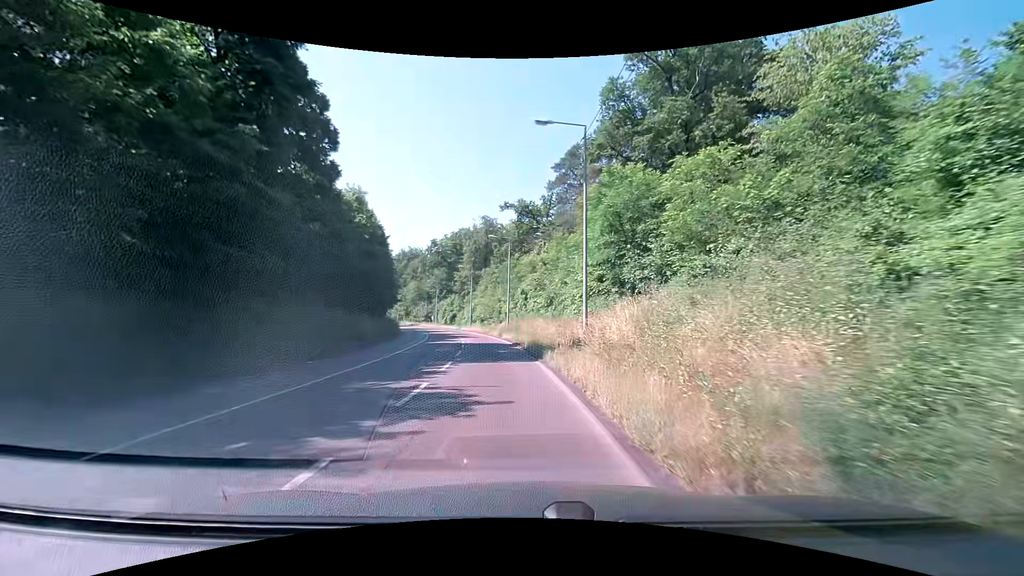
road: secondary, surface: asphalt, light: Day
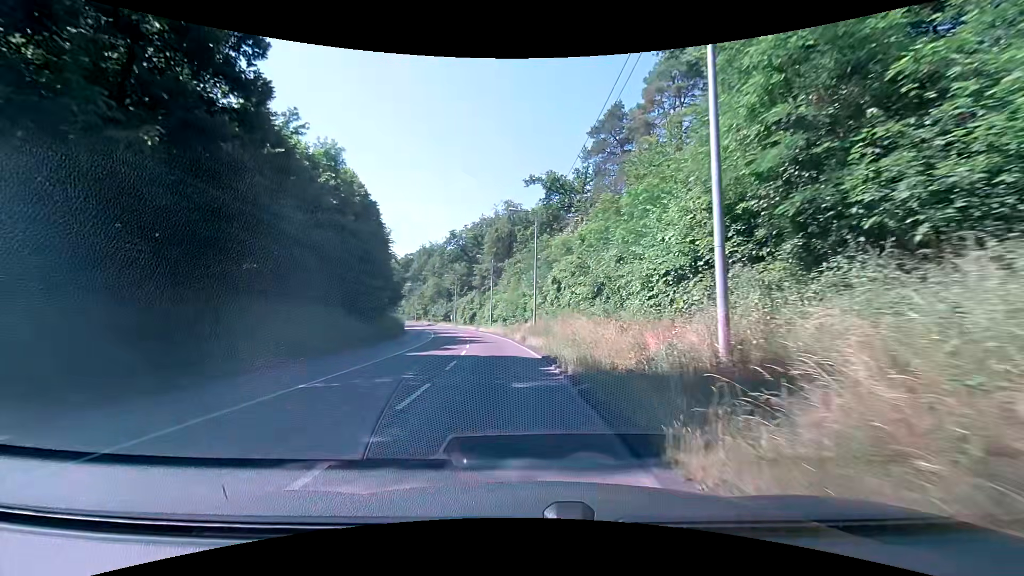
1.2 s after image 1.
(-0.3, +12.8) m; -3°
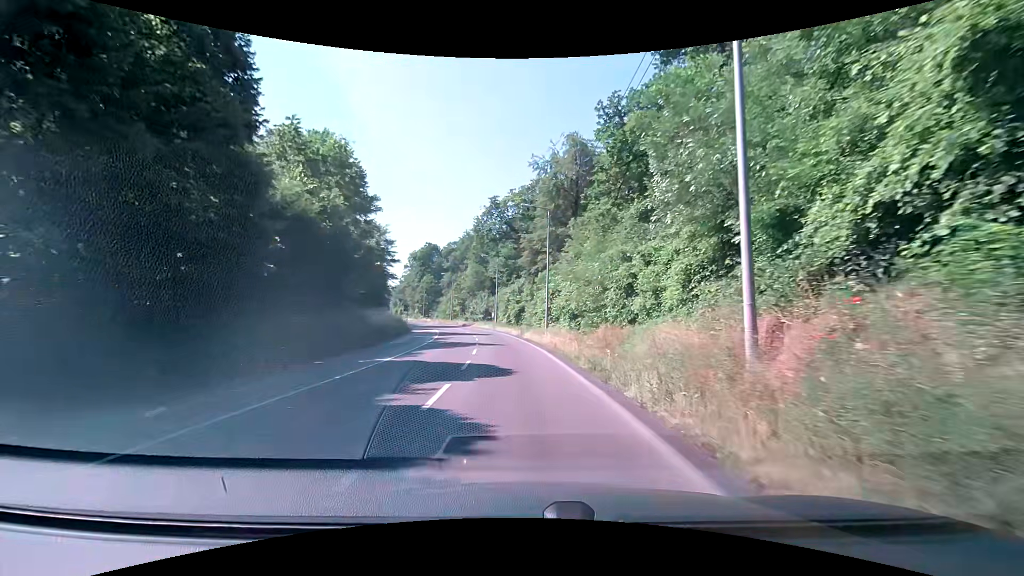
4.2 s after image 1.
(-1.9, +31.2) m; -6°
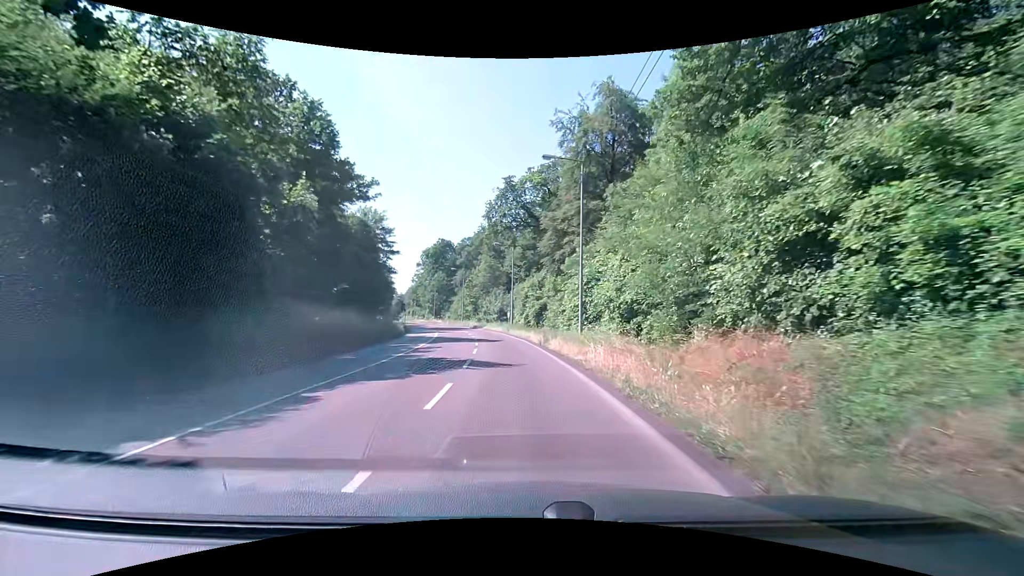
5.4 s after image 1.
(-0.3, +12.2) m; -3°
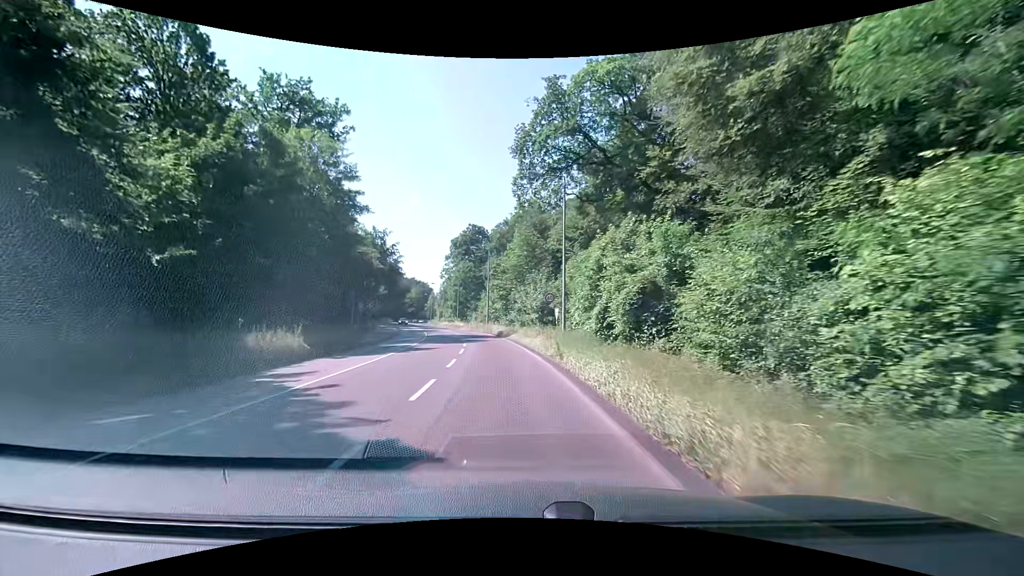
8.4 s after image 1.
(-1.2, +29.8) m; -5°
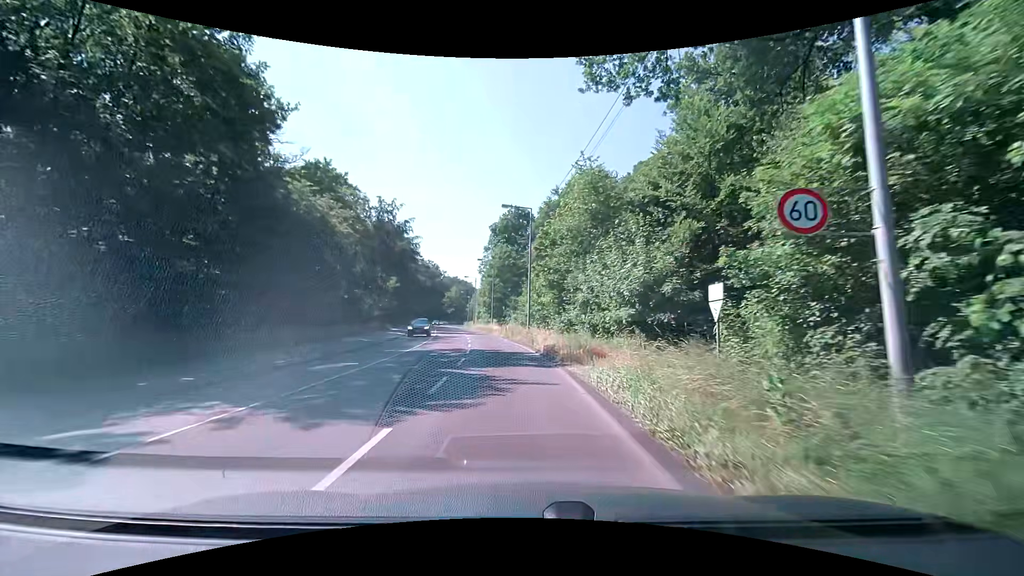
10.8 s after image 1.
(-1.3, +23.9) m; -6°
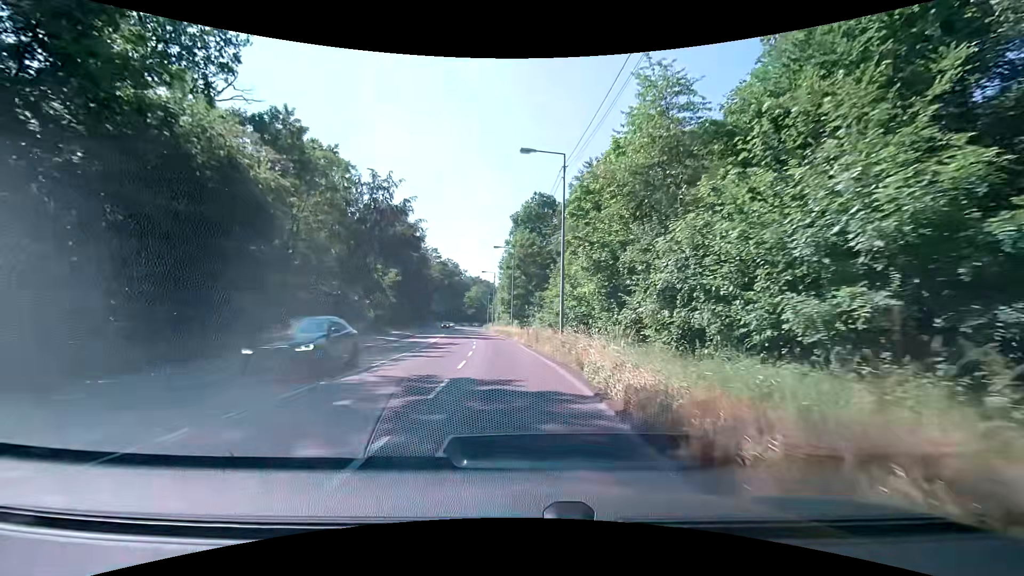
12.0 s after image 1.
(-0.3, +13.0) m; -3°
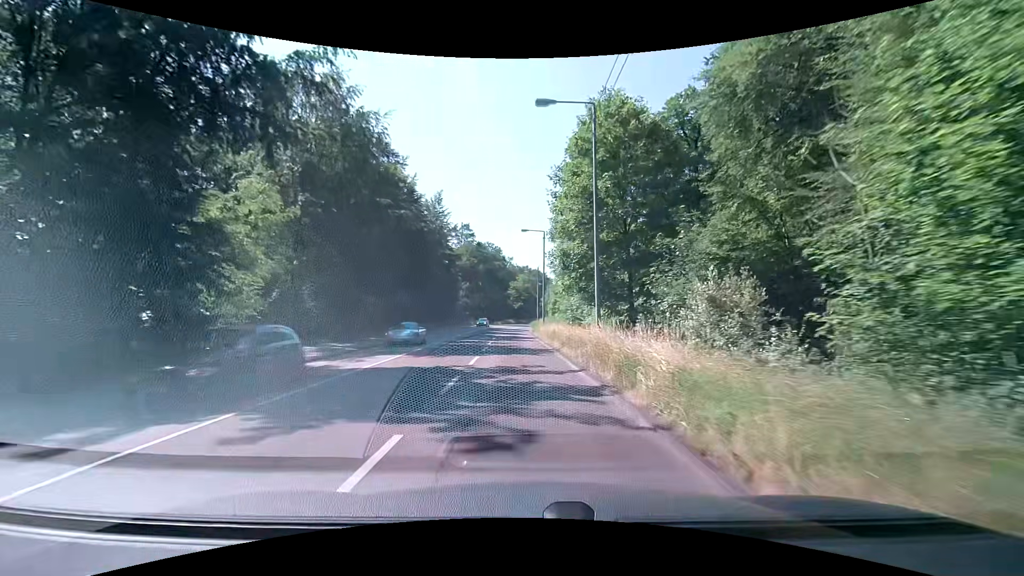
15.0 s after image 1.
(-2.1, +37.4) m; -6°
(0, +10) (0, +20) (-1, +30) (-1, +40) (-1, +50) (-1, +60) (-2, +70) (-2, +80) (-1, +90) (0, +100) m
